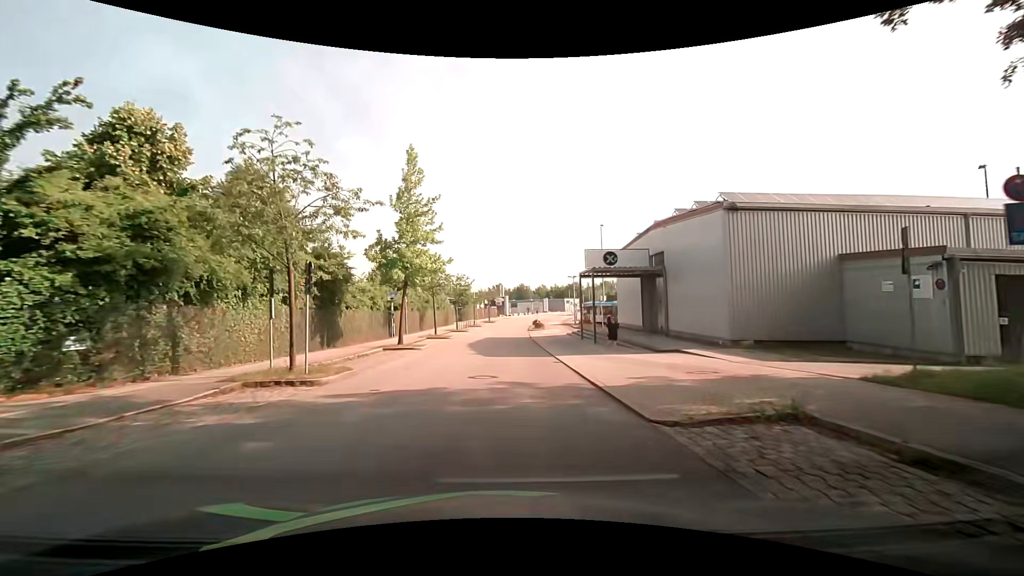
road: residential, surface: asphalt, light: Day
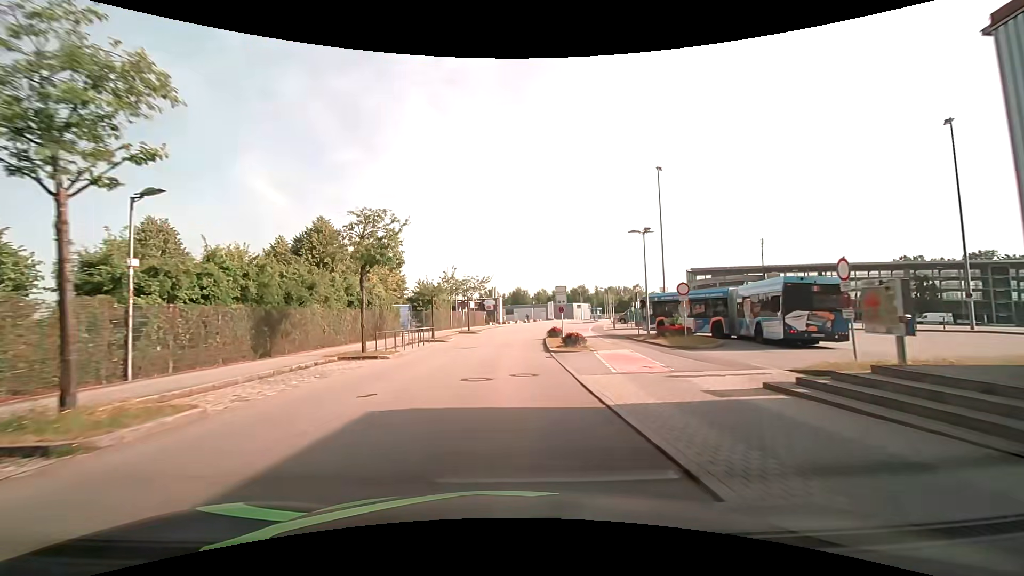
(+0.2, +34.7) m; +1°
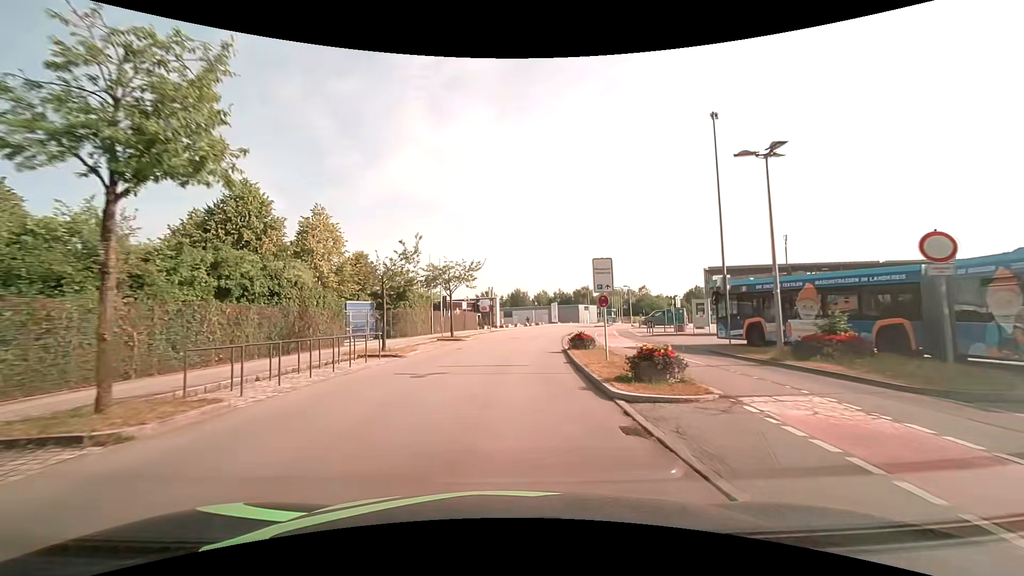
(0.0, +13.6) m; 0°
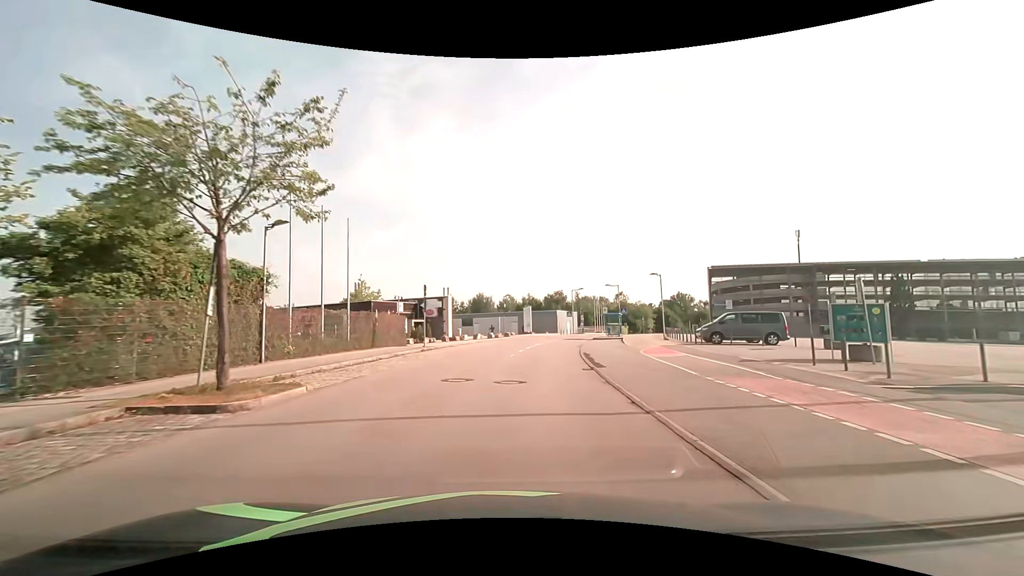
(+0.6, +25.6) m; +4°
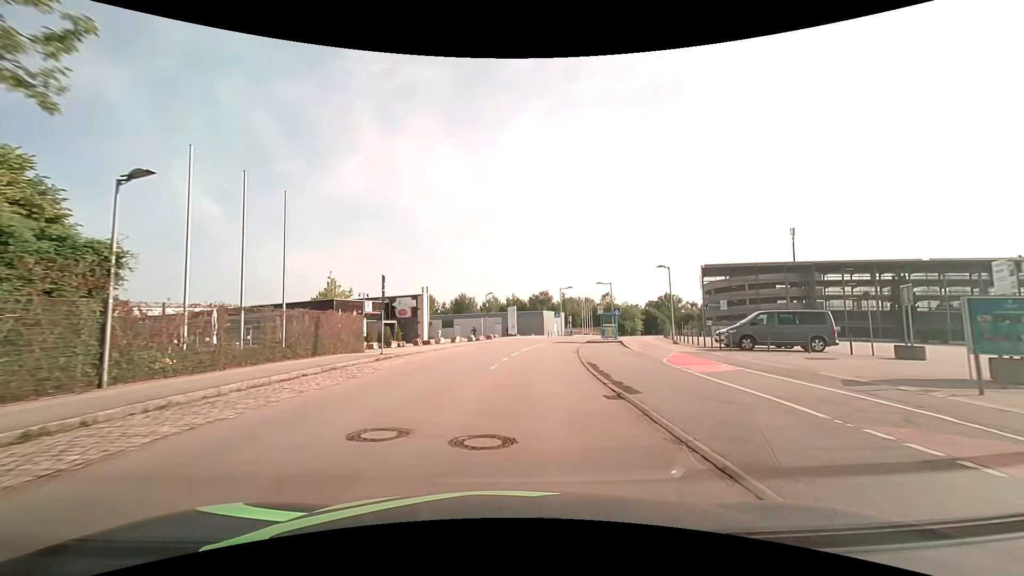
(+0.1, +6.1) m; +2°
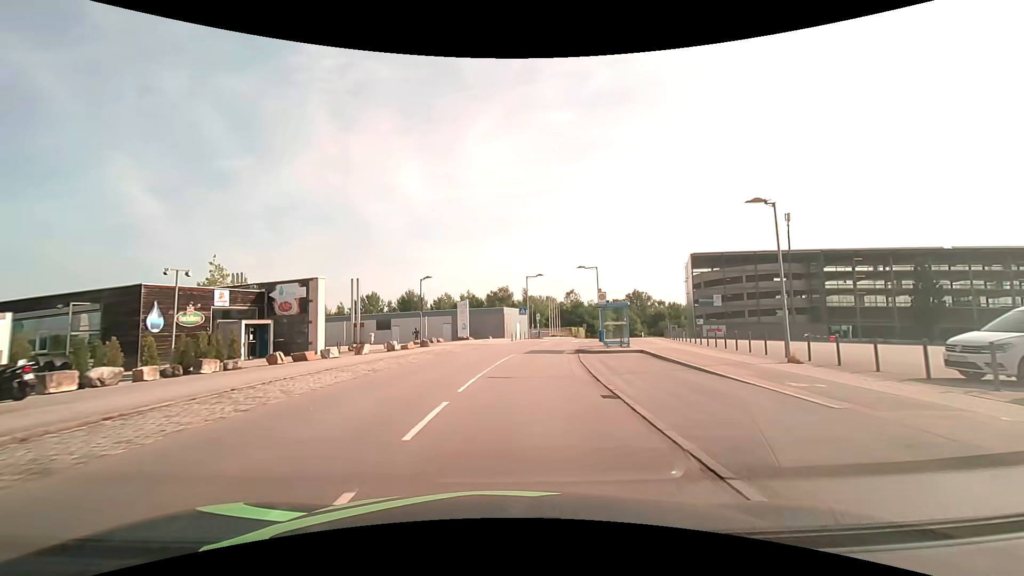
(+0.8, +18.2) m; +5°
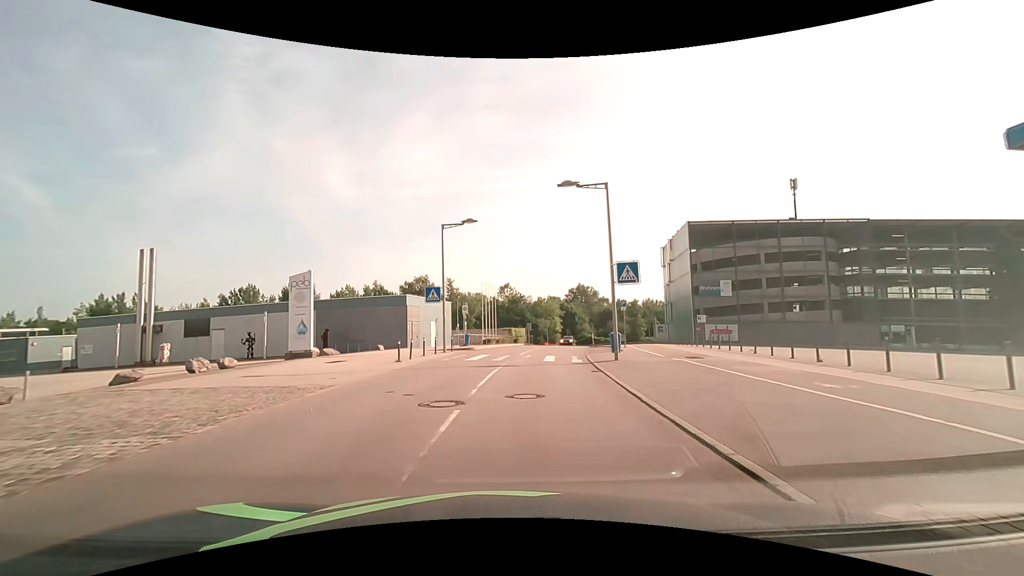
(+1.6, +28.6) m; +8°
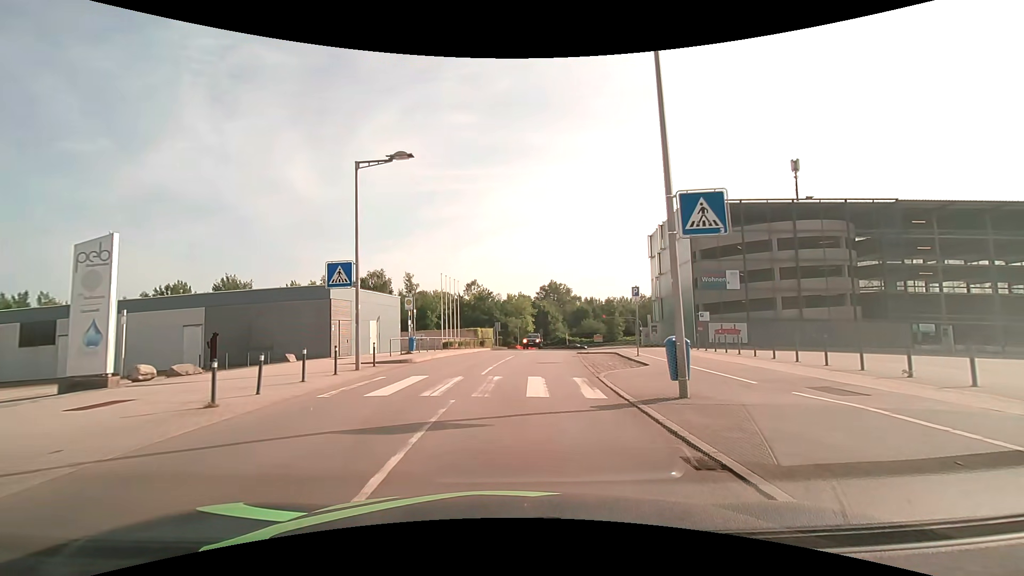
(+0.4, +10.3) m; +4°
(0, +10) (+1, +20) (+2, +30) (+4, +40) (+6, +50) (+9, +59) (+12, +69) (+14, +78) (+17, +88) (+21, +97) m
